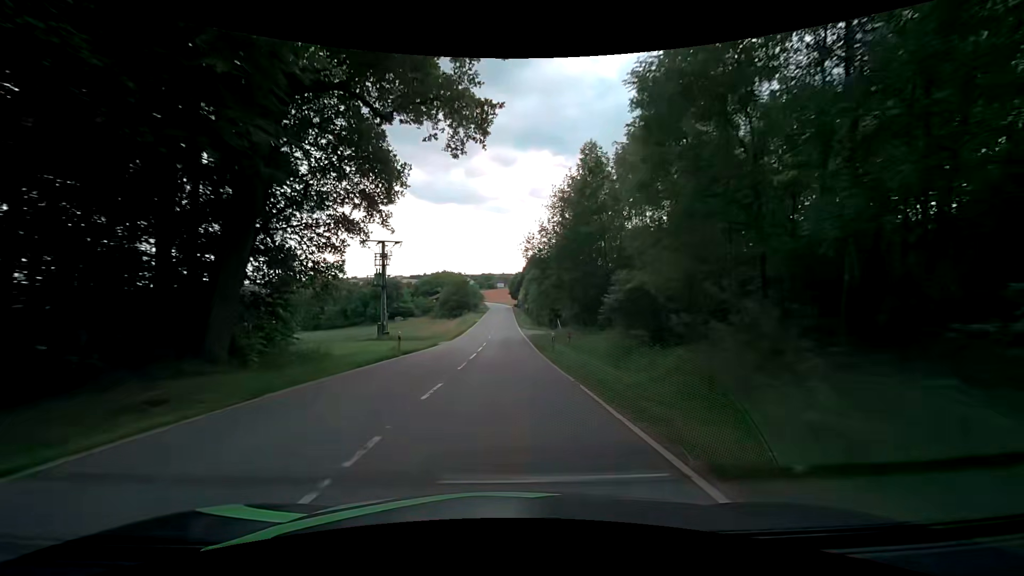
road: tertiary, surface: asphalt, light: Day
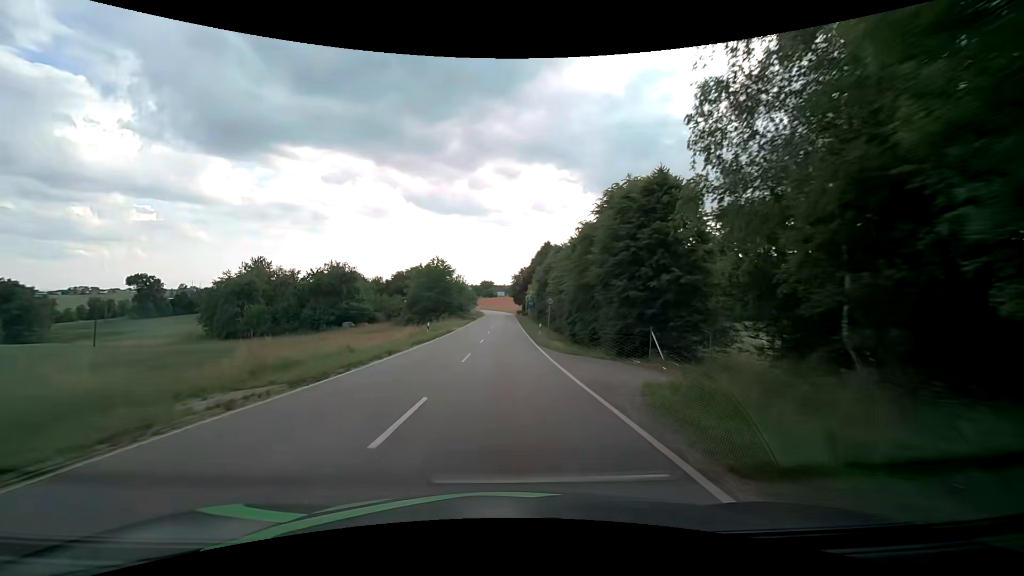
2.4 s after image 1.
(+0.3, +39.6) m; 0°
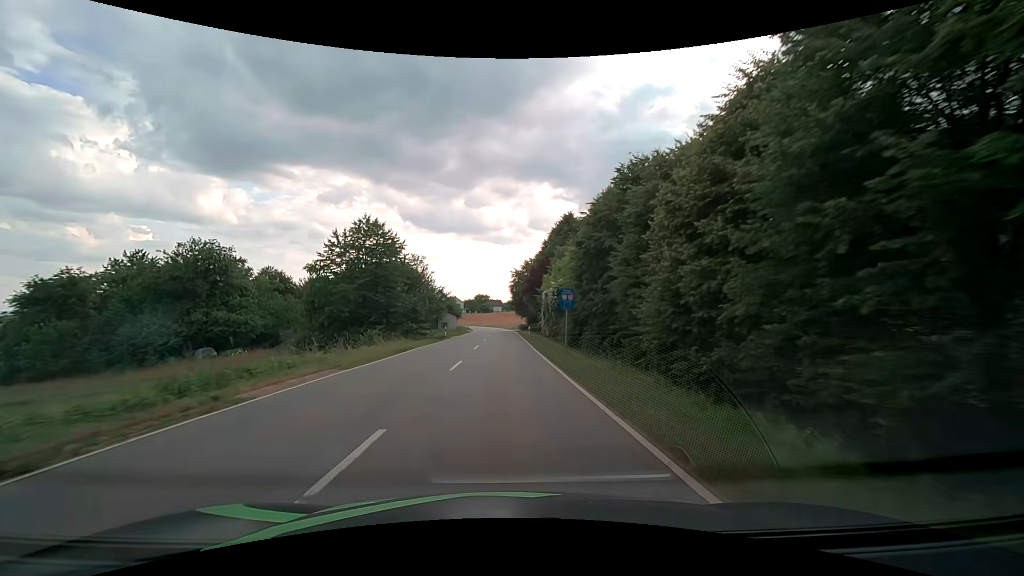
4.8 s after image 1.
(+0.4, +38.8) m; +1°
(0, +10) (0, +20) (0, +30) (0, +40) (0, +50) (0, +60) (-1, +70) (-1, +80) (-1, +90) (-2, +100) m
